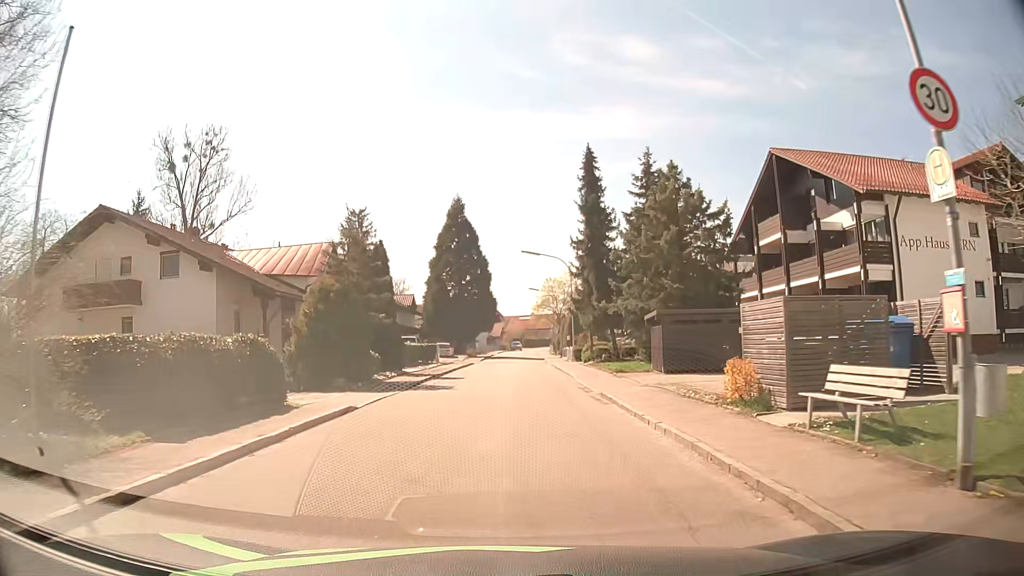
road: residential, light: Day
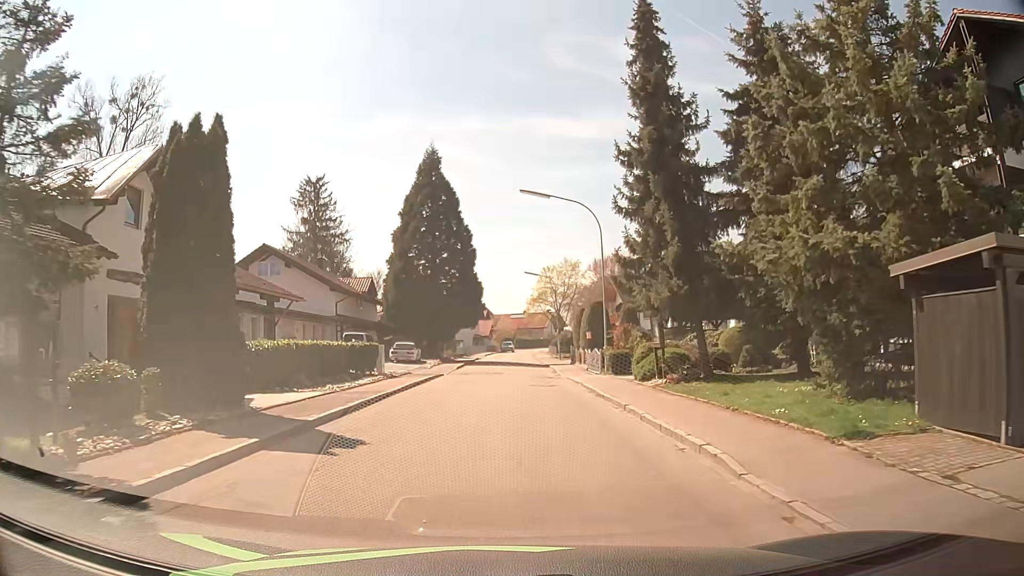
(+0.1, +18.5) m; +1°
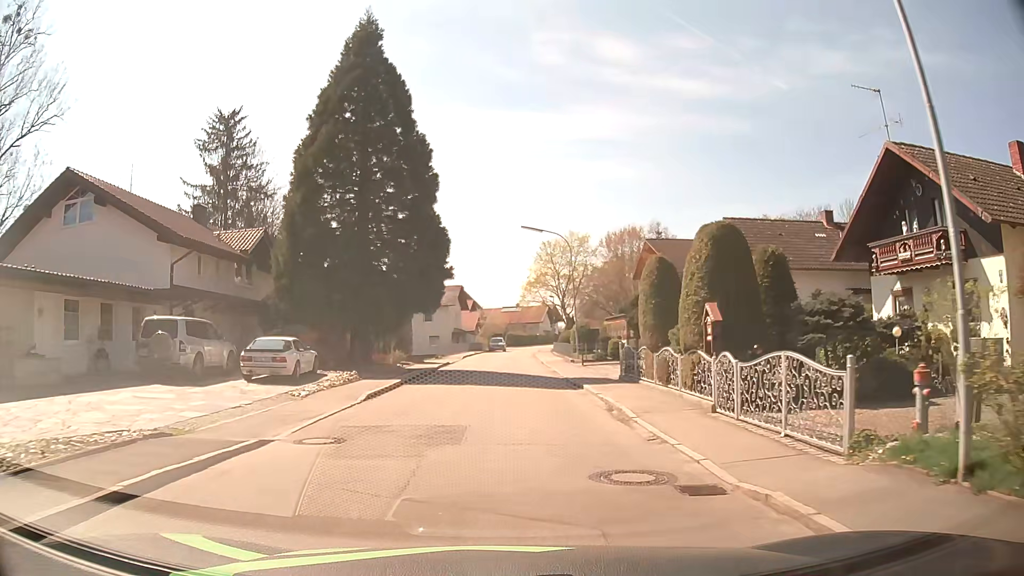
(+0.3, +23.2) m; +1°
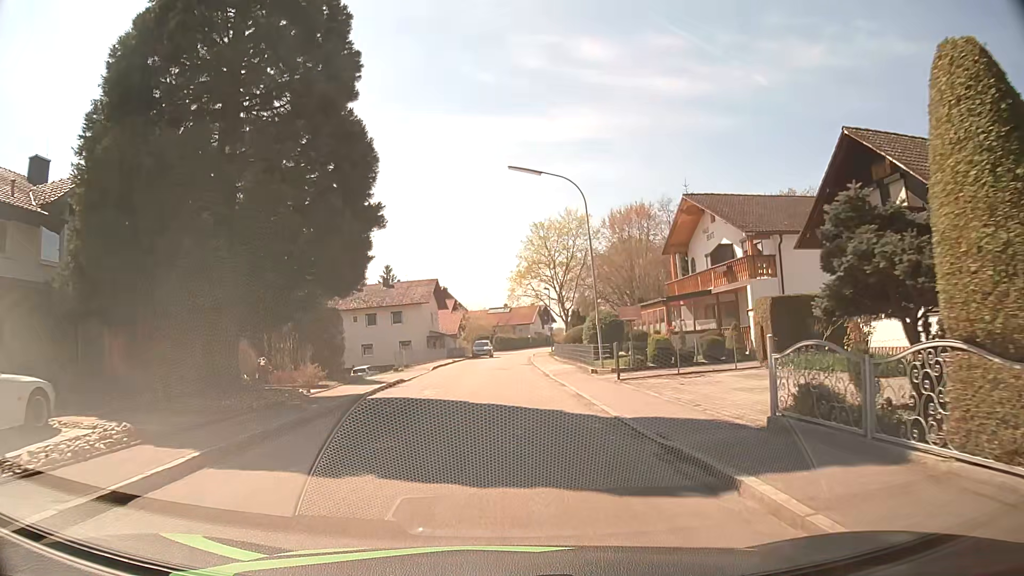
(+0.2, +14.0) m; +1°
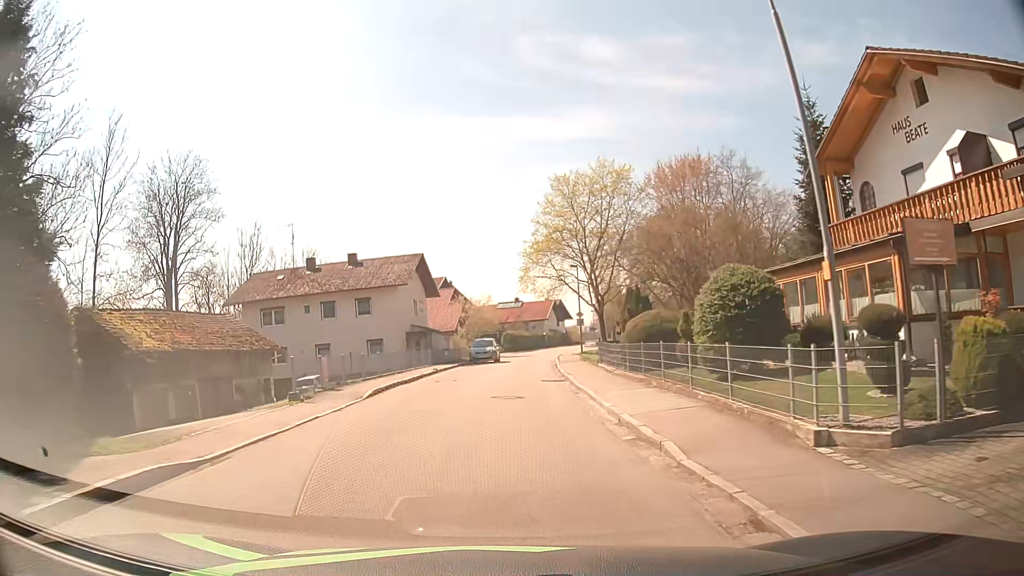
(0.0, +18.5) m; 0°
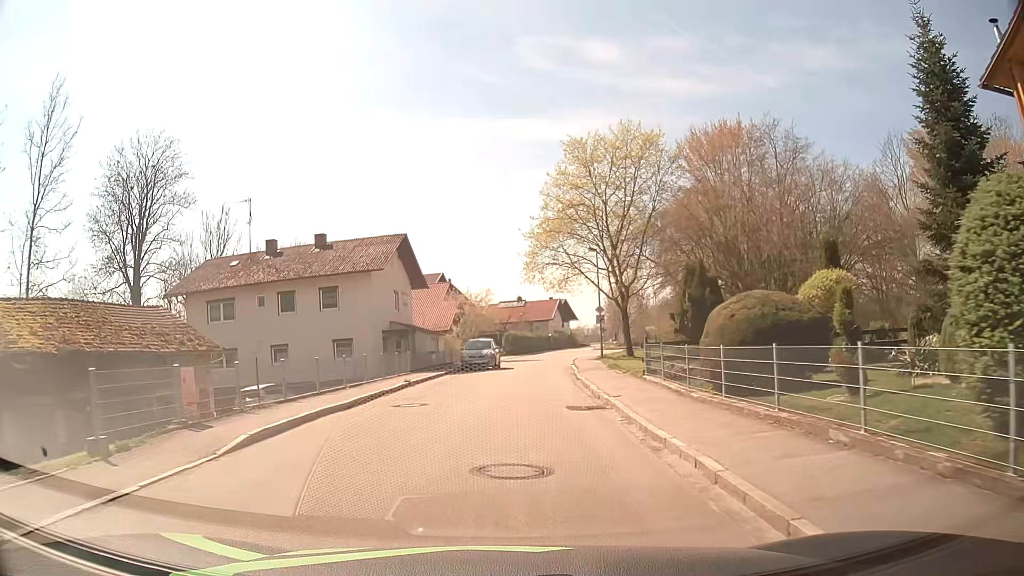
(-0.1, +9.2) m; 0°
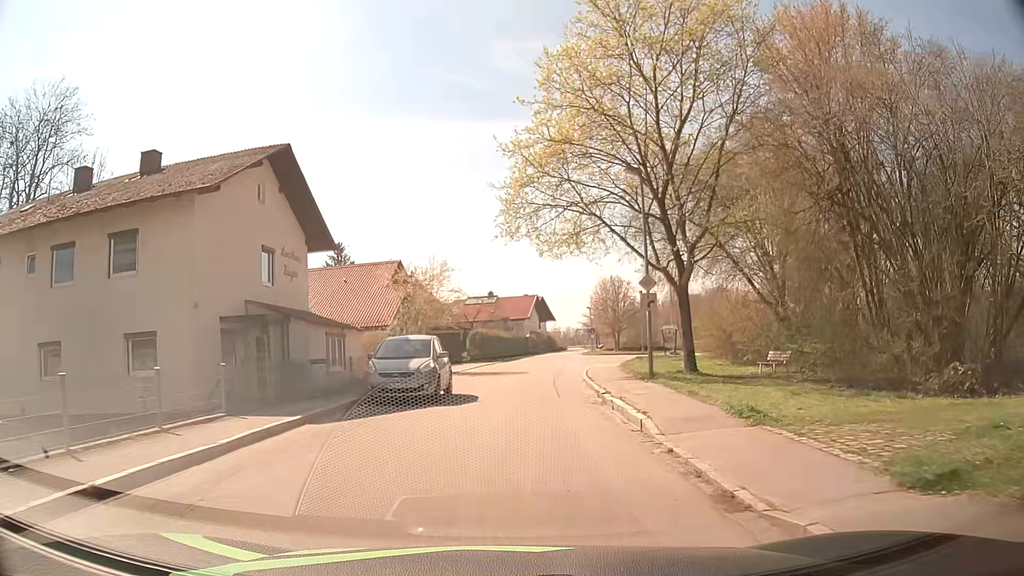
(-0.1, +18.4) m; +1°
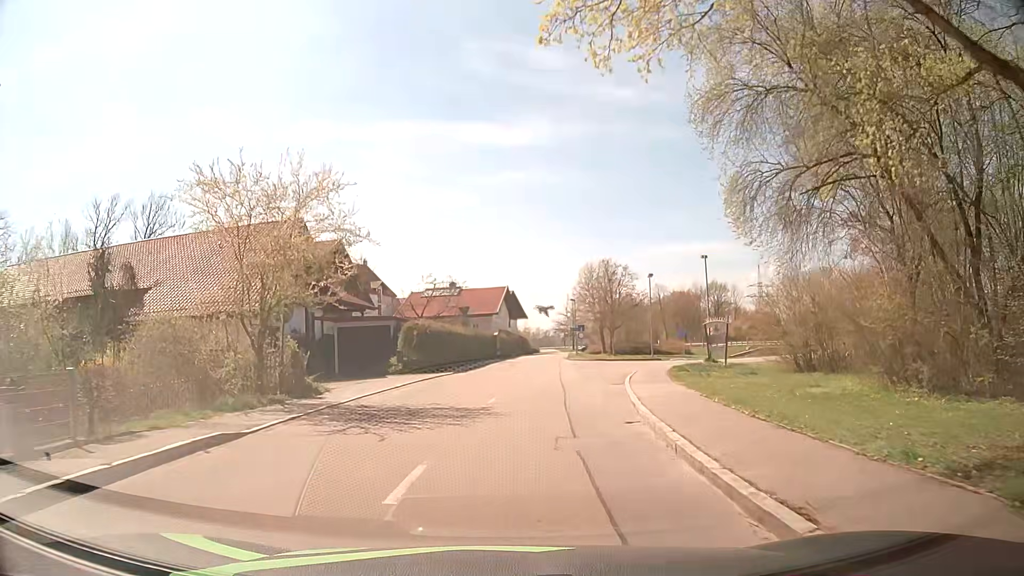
(+0.7, +18.5) m; +3°
